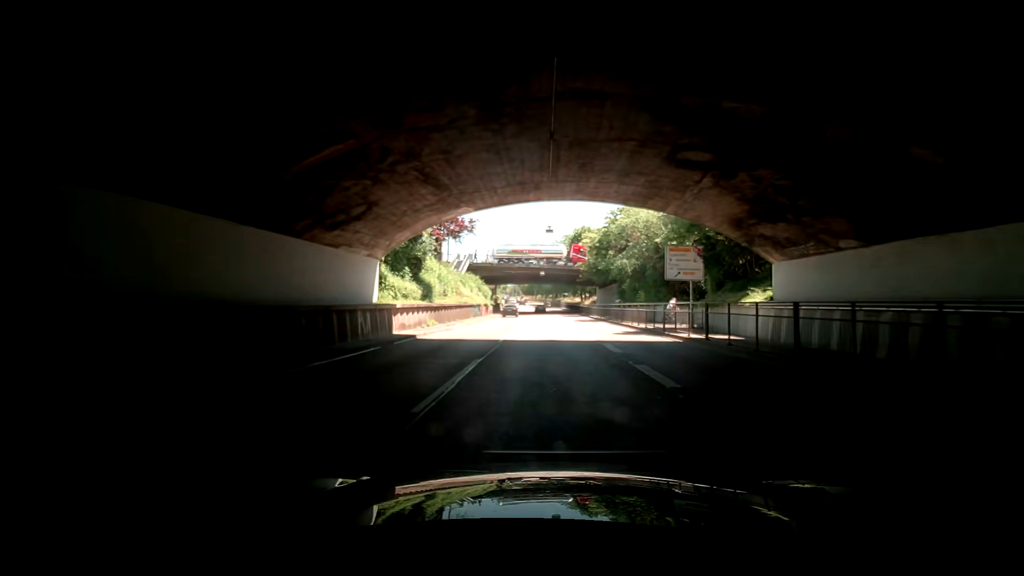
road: trunk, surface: asphalt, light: Day
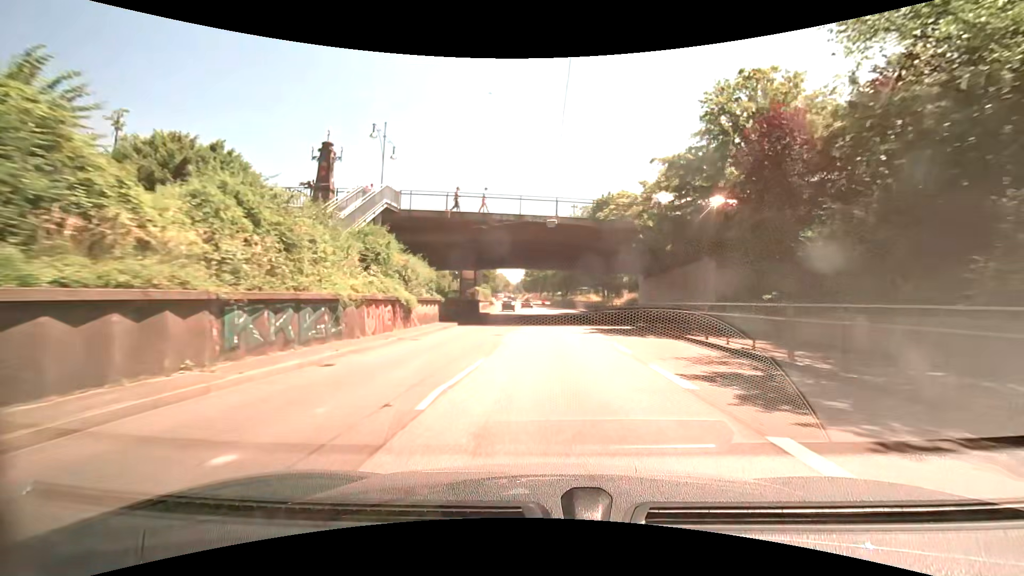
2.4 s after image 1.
(-1.5, +36.0) m; -2°
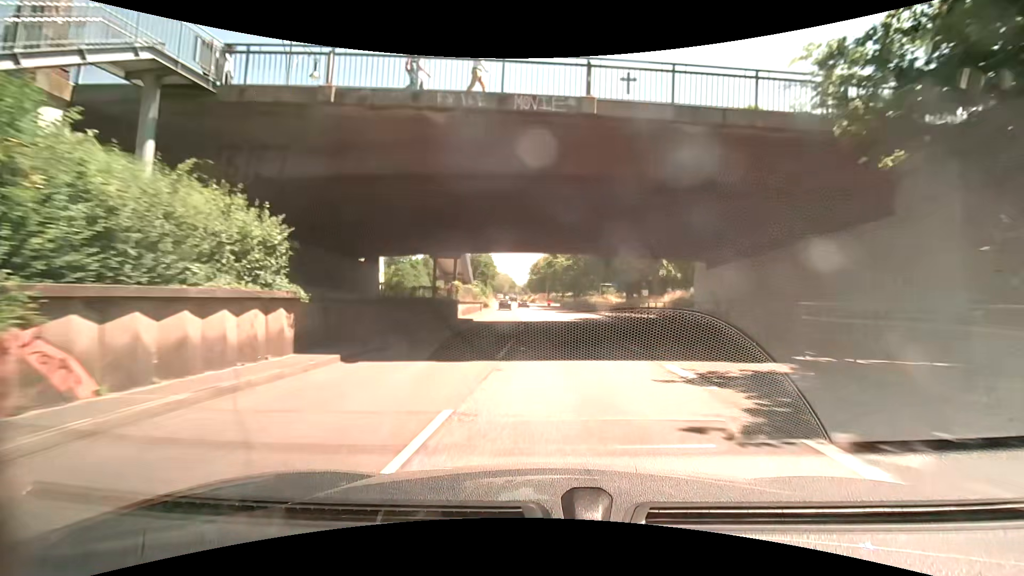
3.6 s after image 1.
(-0.1, +18.0) m; 0°
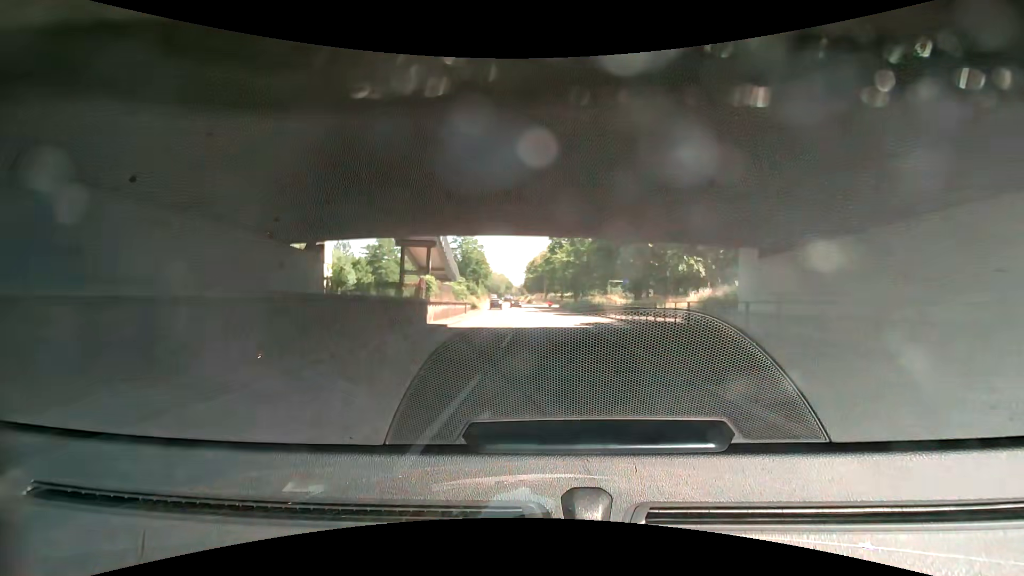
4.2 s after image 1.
(0.0, +9.0) m; 0°
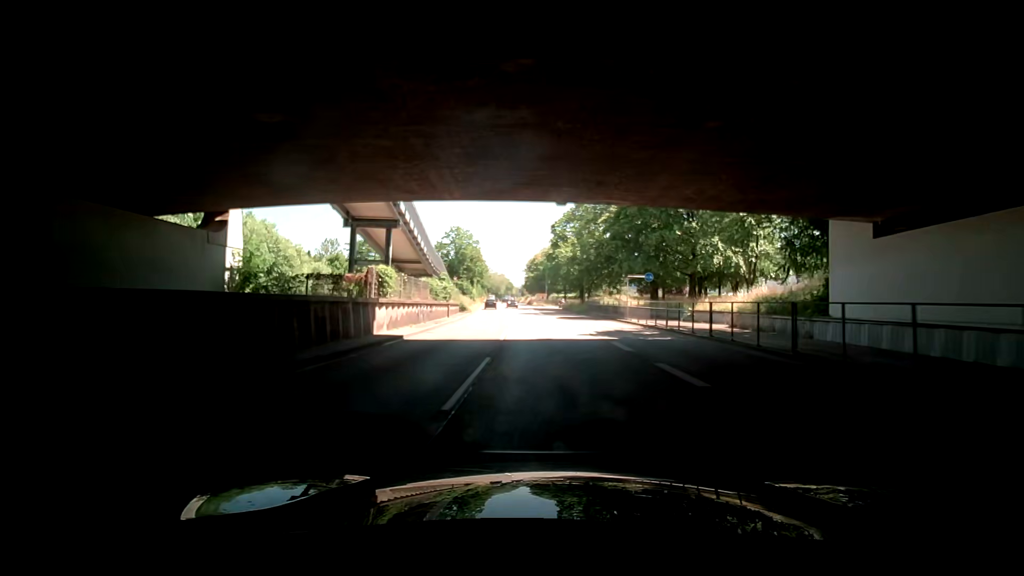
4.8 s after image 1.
(0.0, +8.9) m; 0°
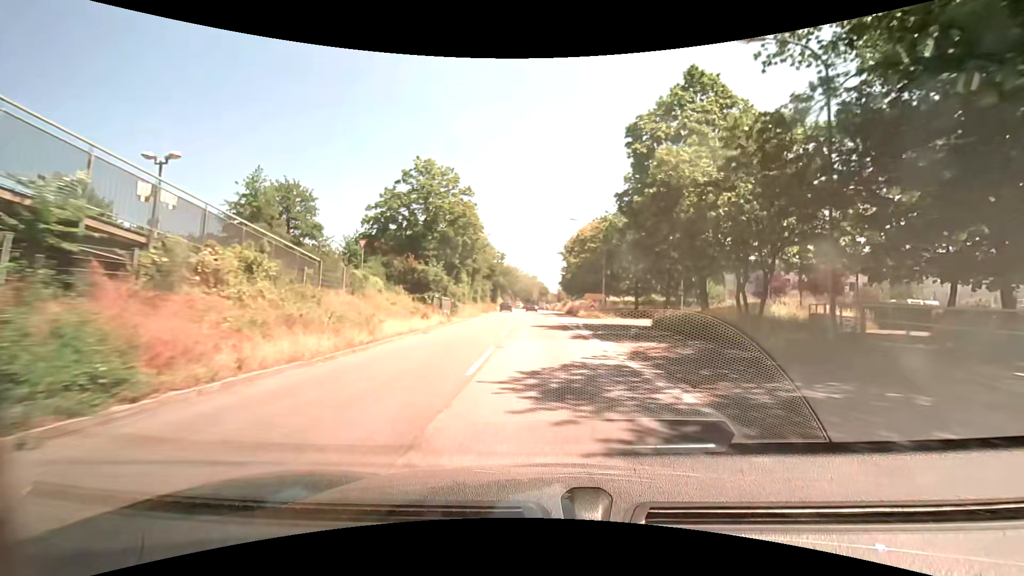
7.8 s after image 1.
(-1.0, +44.5) m; -4°
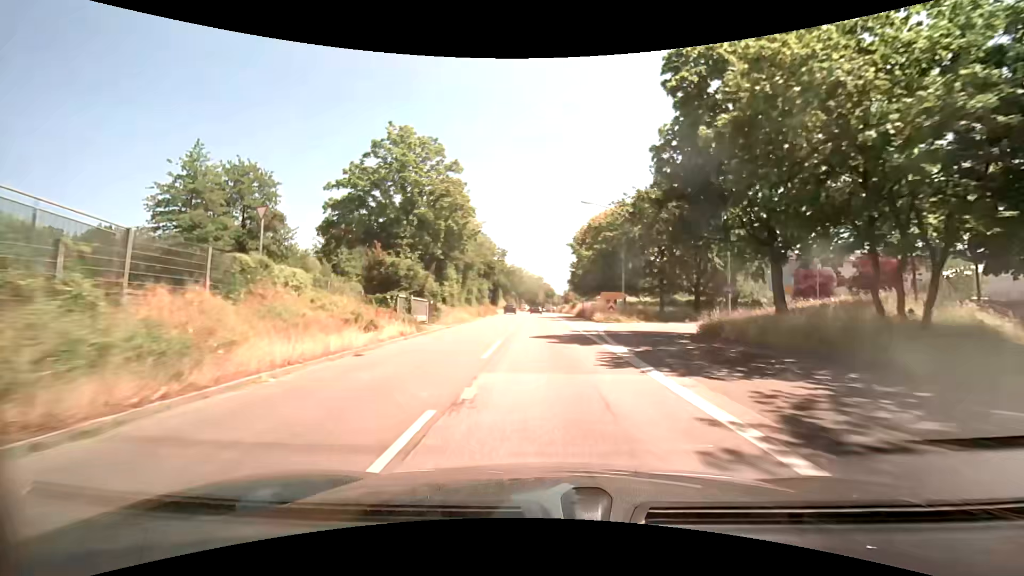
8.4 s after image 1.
(0.0, +8.9) m; -1°
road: trunk_link
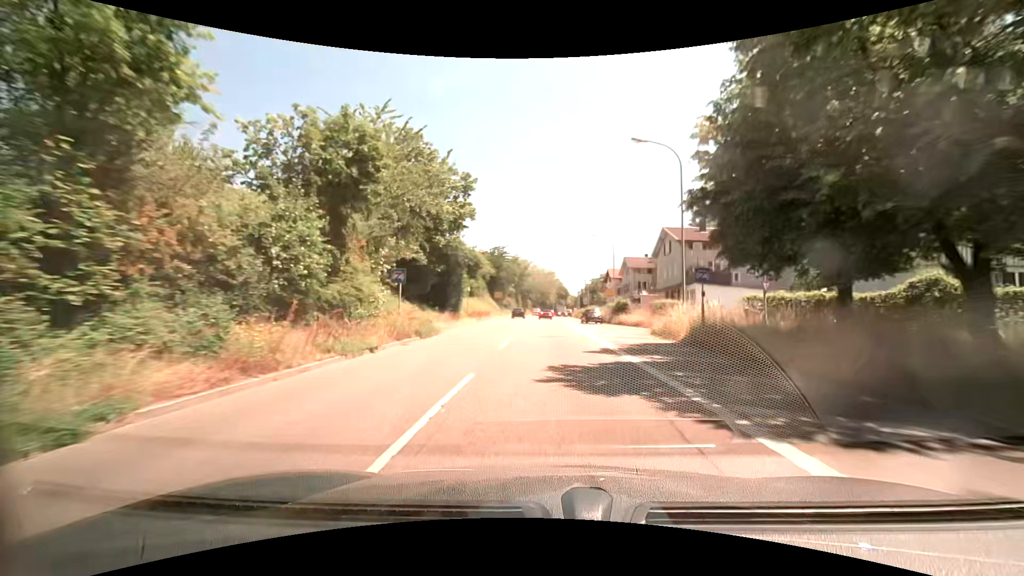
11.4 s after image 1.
(-0.5, +44.5) m; -1°
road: trunk
(0, +10) (0, +20) (0, +30) (0, +40) (0, +50) (0, +60) (0, +70) (+1, +80) (+1, +90) (+1, +100) m
